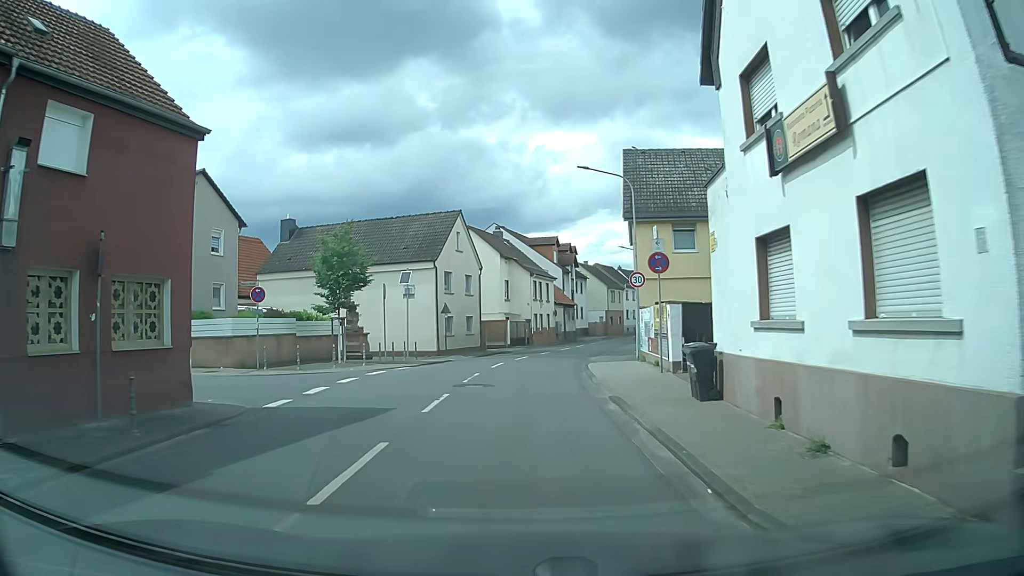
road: tertiary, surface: asphalt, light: Day
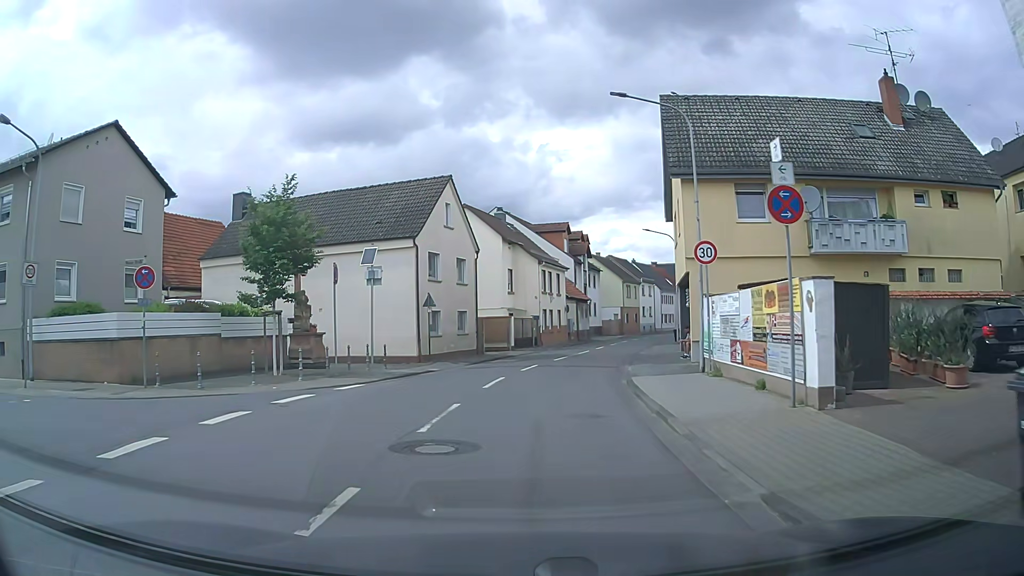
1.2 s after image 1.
(0.0, +8.6) m; 0°
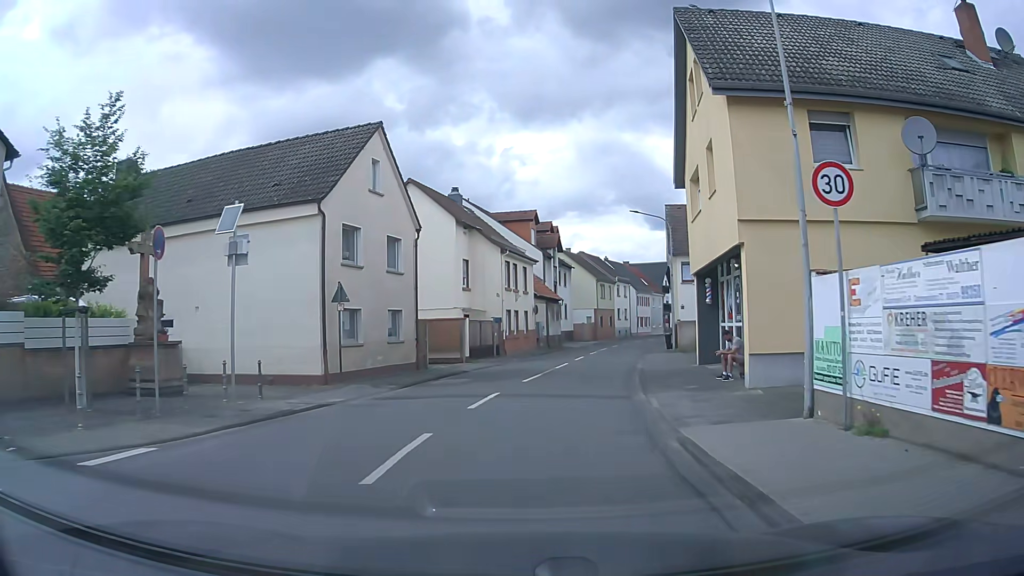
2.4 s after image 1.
(+0.2, +8.7) m; +3°
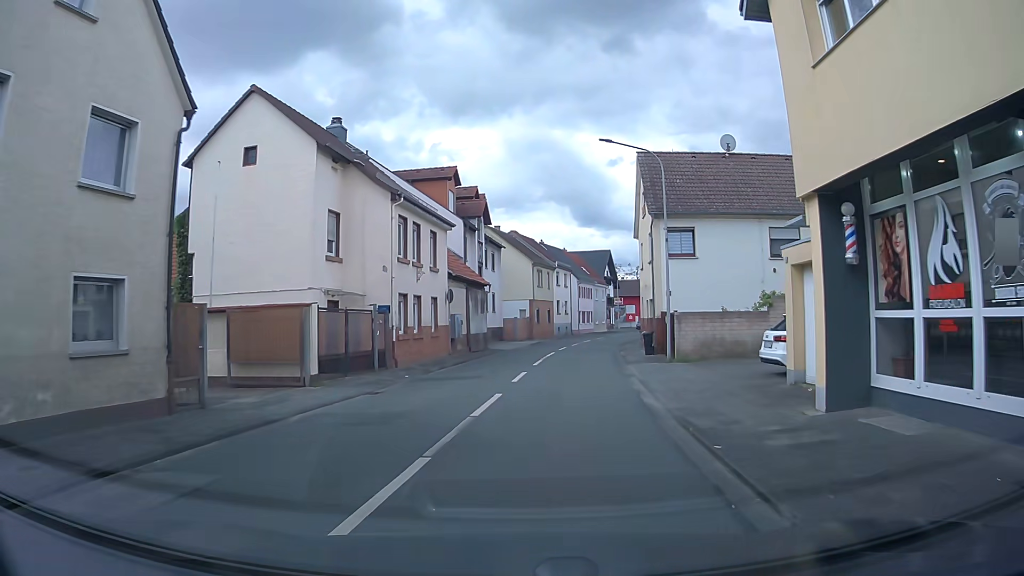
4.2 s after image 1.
(+0.7, +13.8) m; +6°
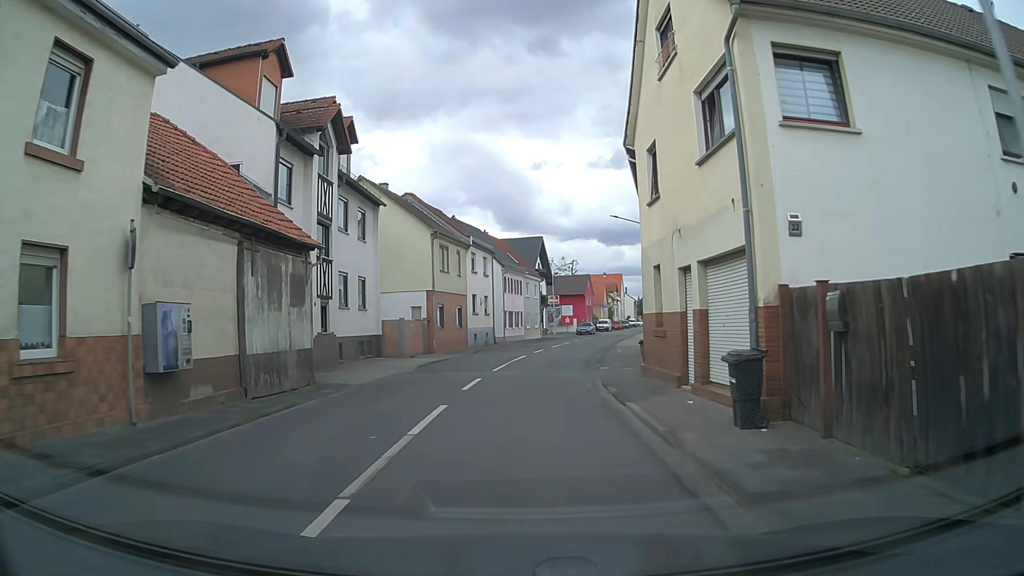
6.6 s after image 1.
(+1.2, +19.7) m; +6°
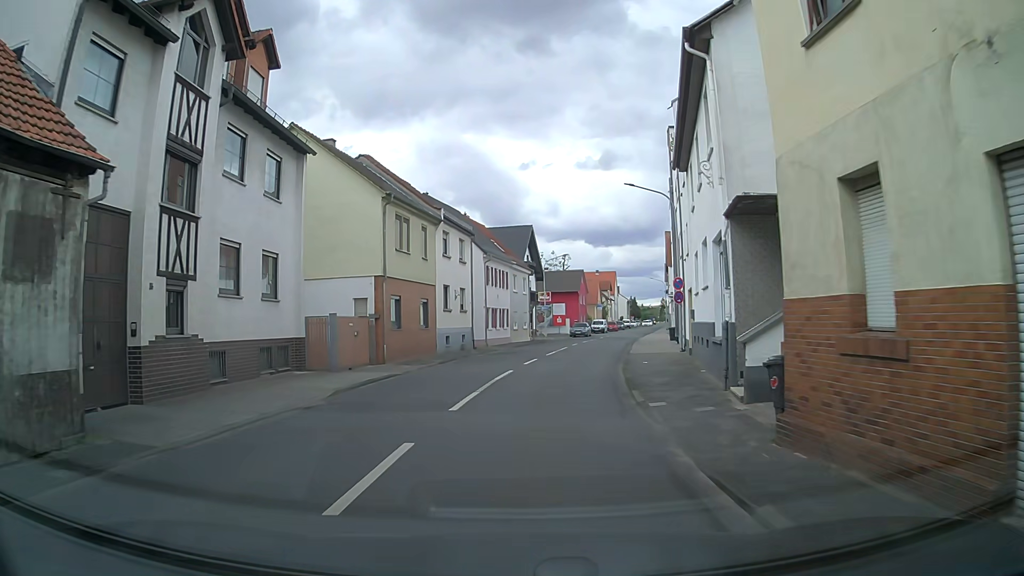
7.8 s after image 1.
(0.0, +9.6) m; 0°
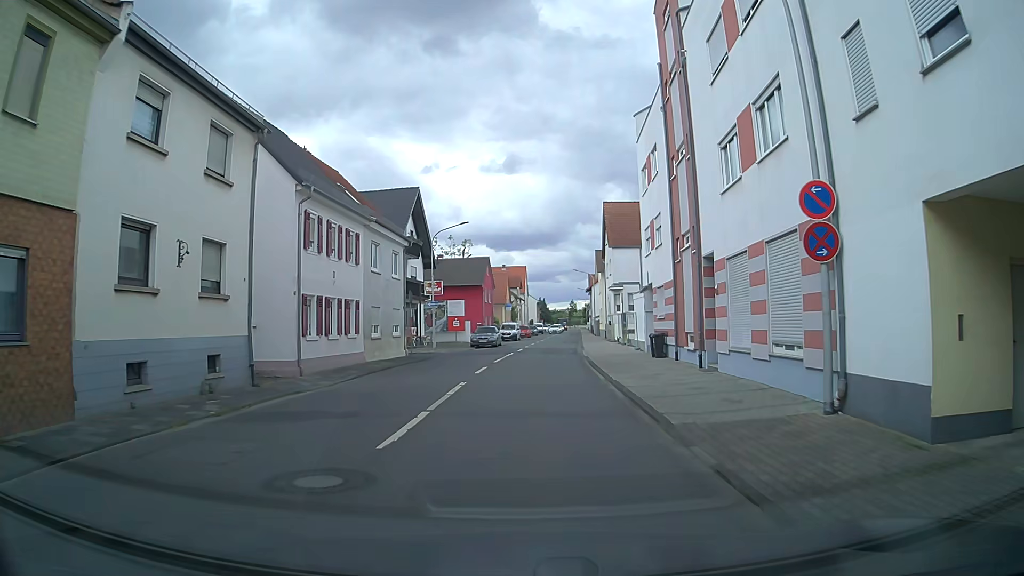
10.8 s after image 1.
(+1.6, +21.5) m; +11°
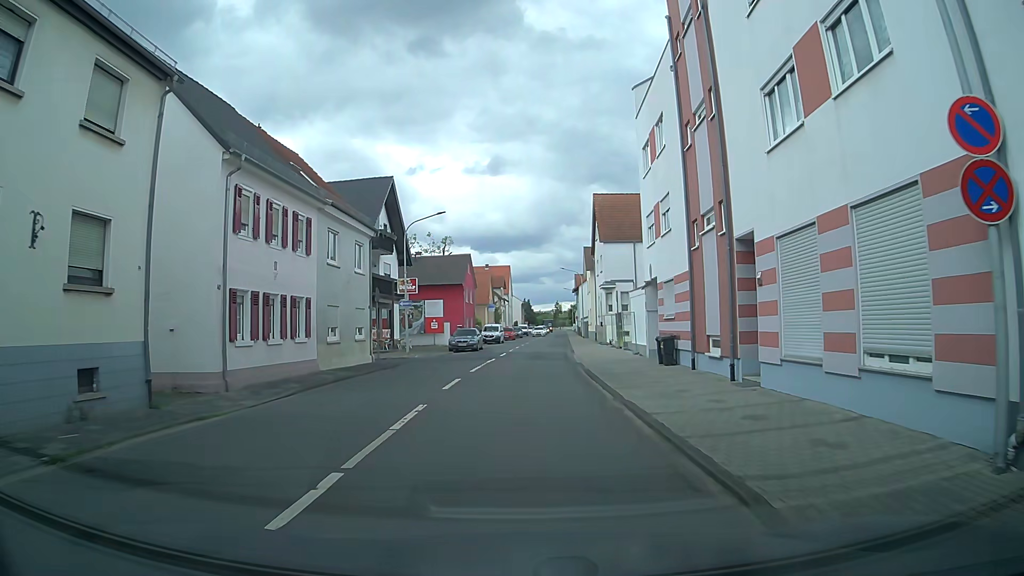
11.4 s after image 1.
(-0.1, +4.4) m; 0°
